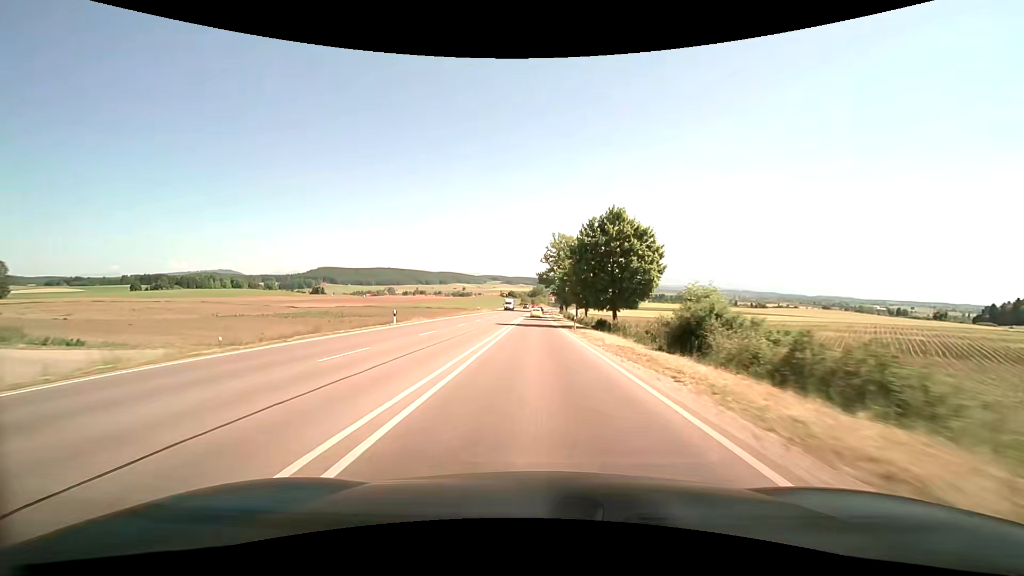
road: primary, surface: asphalt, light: Day
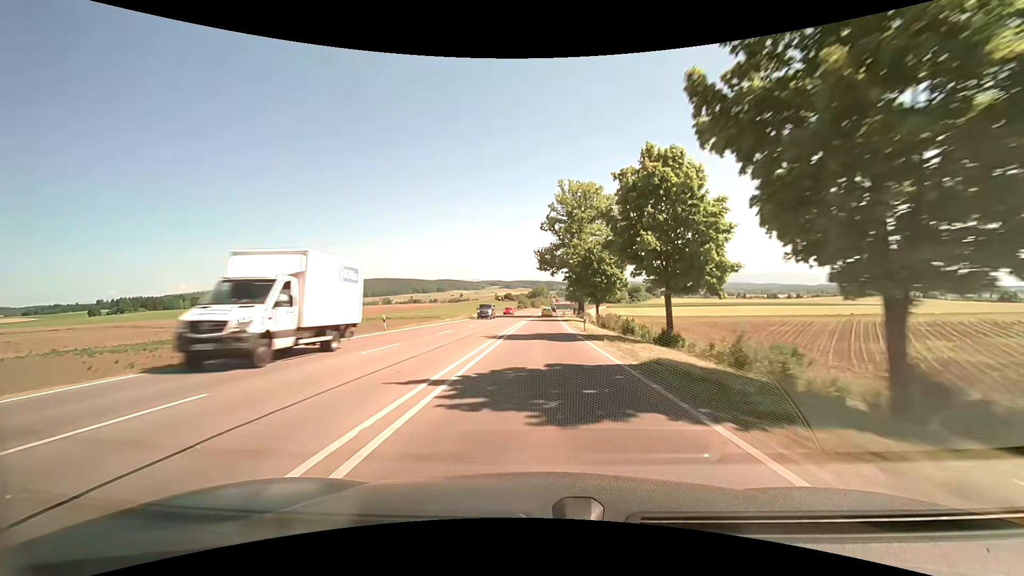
(-0.9, +55.6) m; -1°
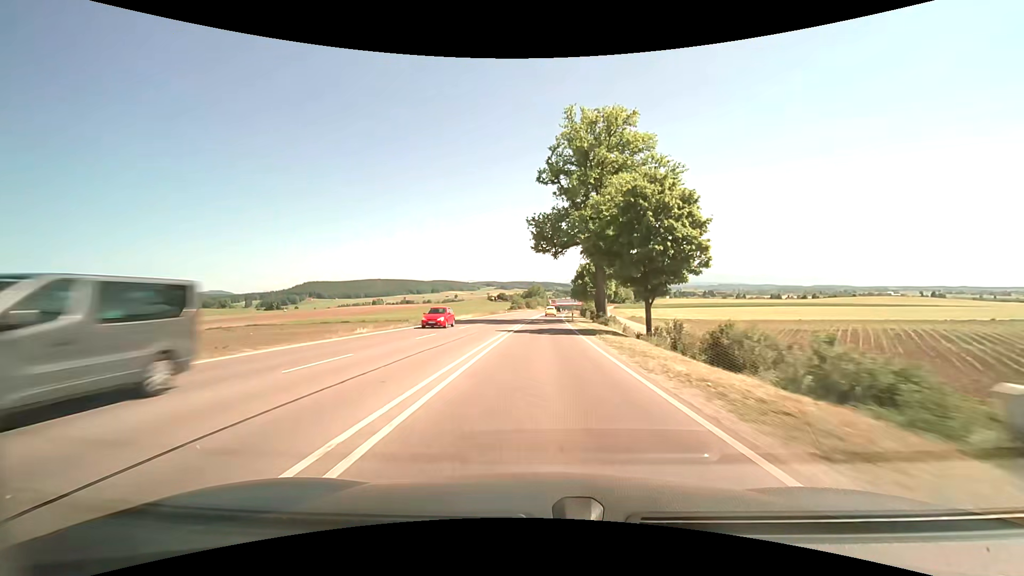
(0.0, +28.5) m; 0°
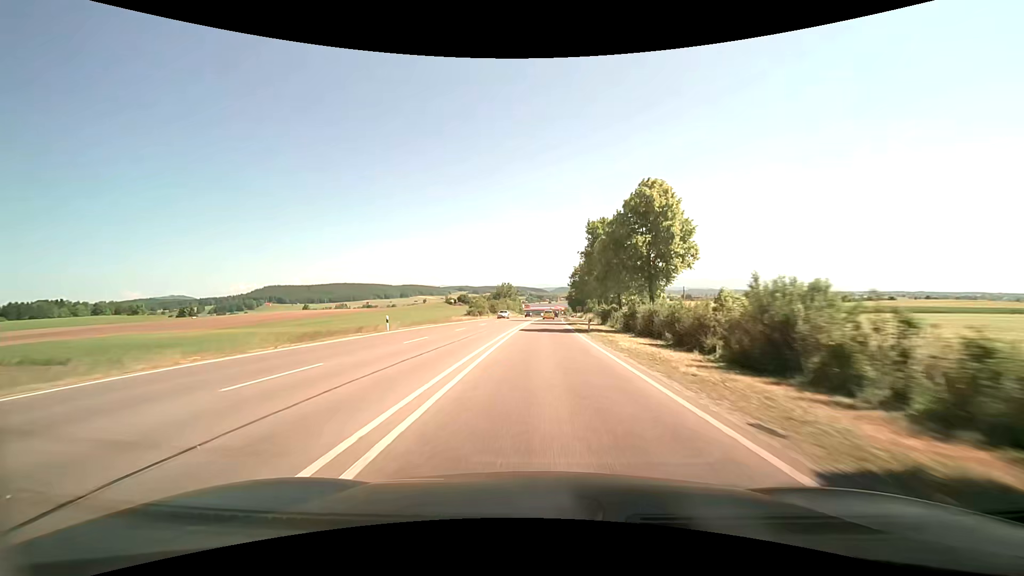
(+0.1, +72.3) m; +1°
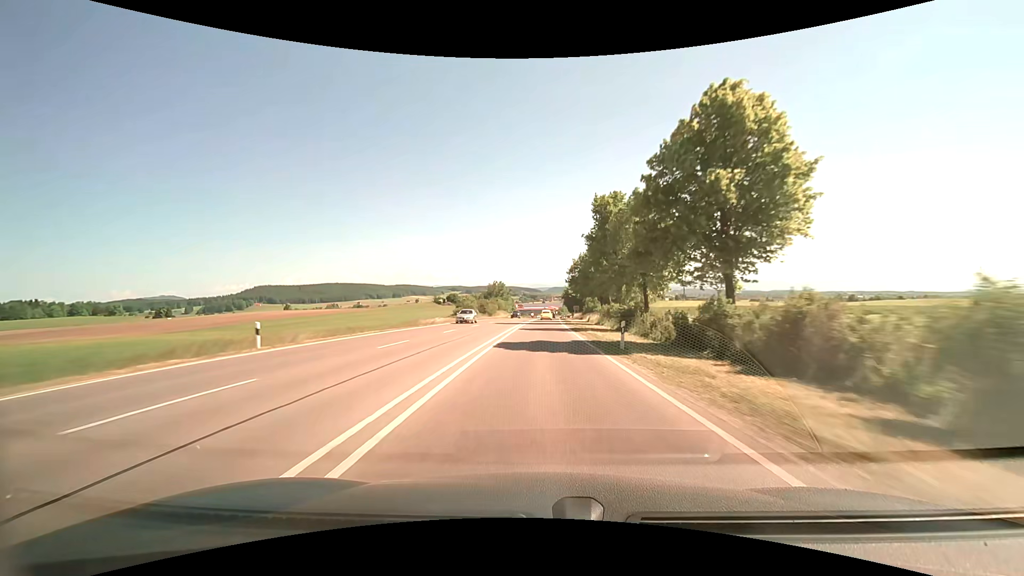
(+0.1, +14.5) m; +1°
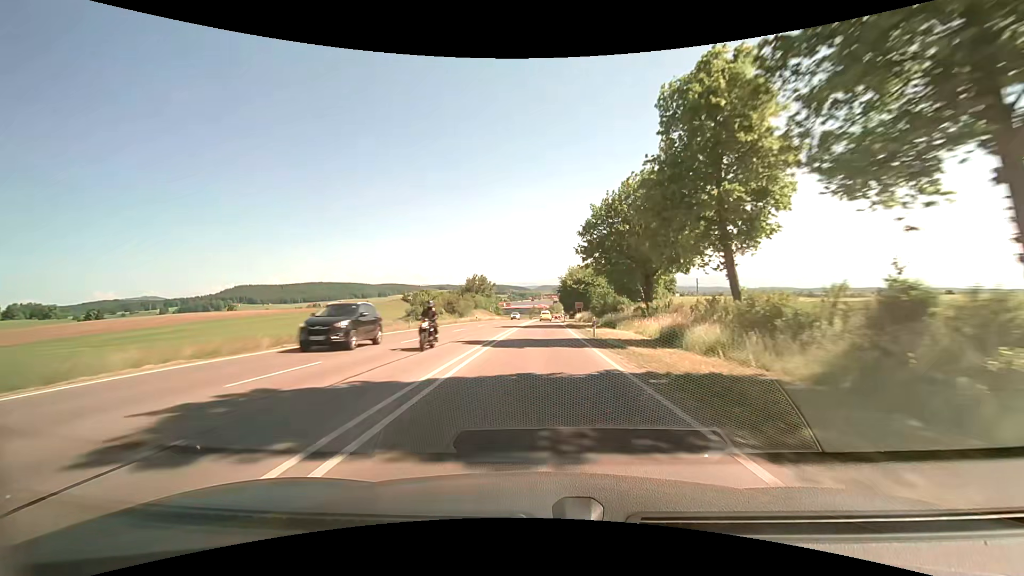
(+0.7, +43.2) m; +2°
(0, +10) (0, +20) (0, +30) (+1, +40) (+1, +50) (+1, +60) (+2, +70) (+2, +80) (+2, +90) (+3, +100) m
